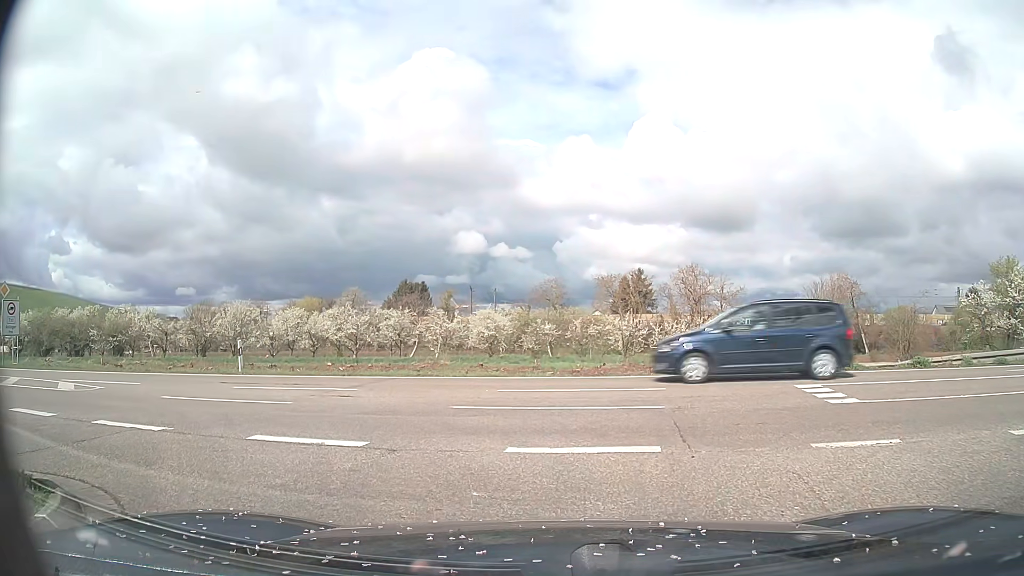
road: primary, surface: asphalt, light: Day
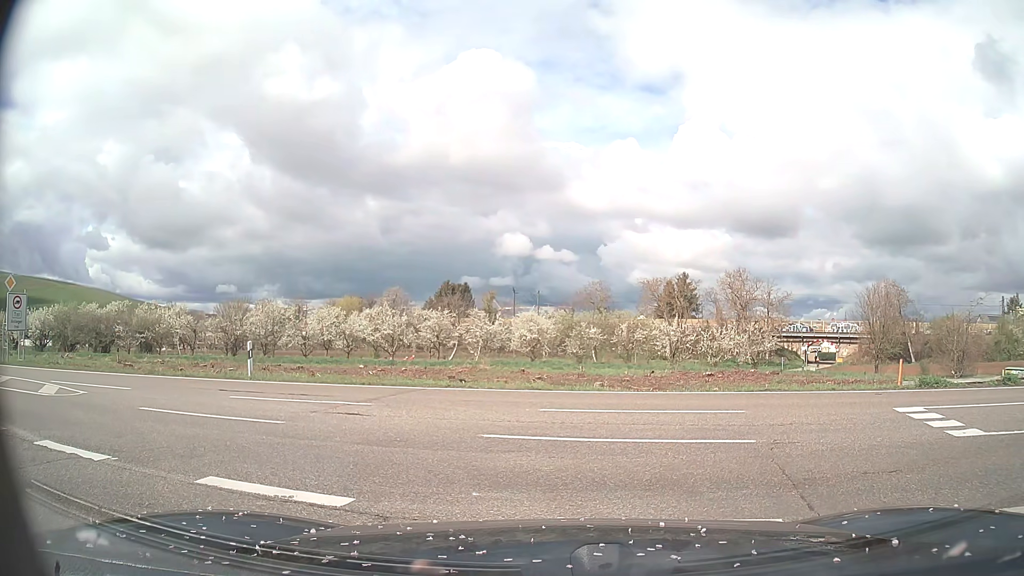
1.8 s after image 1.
(-0.1, +2.1) m; -4°
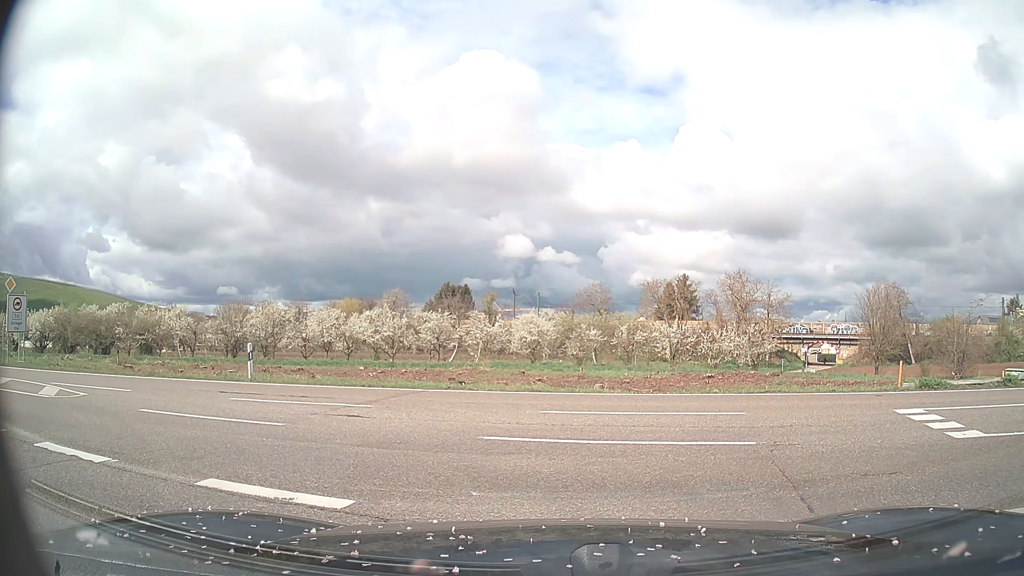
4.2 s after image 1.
(0.0, +0.1) m; 0°
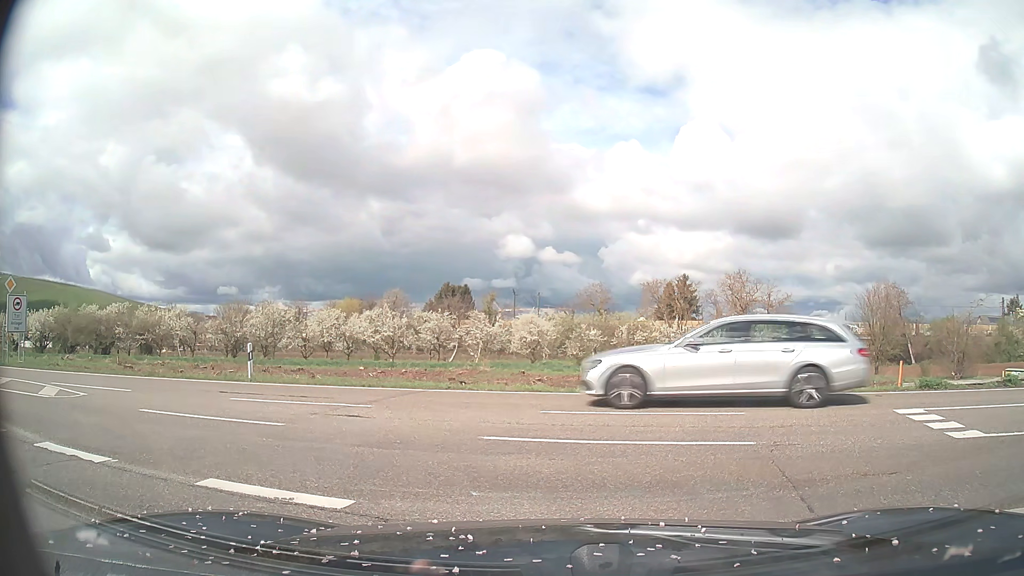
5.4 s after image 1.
(0.0, 0.0) m; 0°
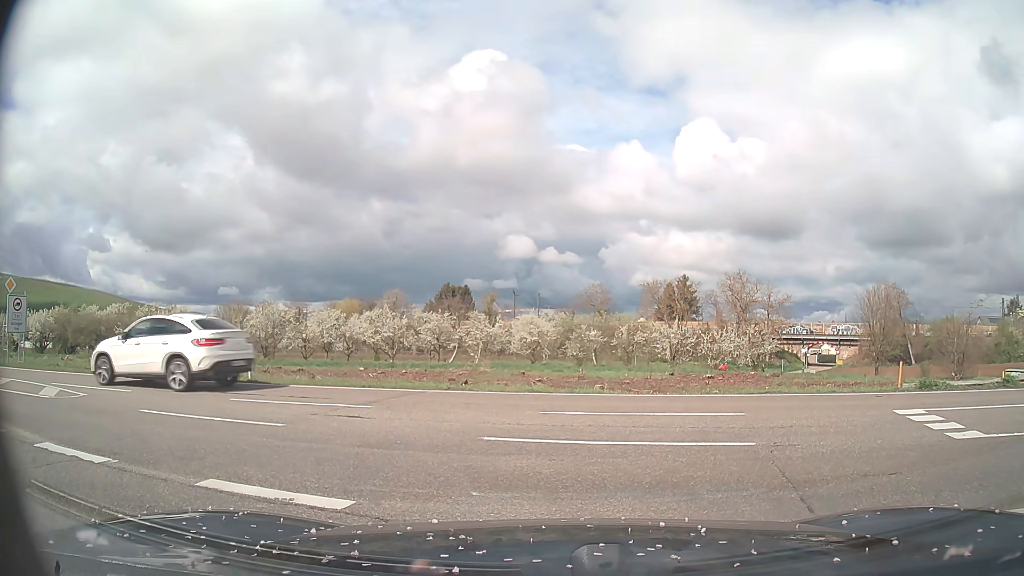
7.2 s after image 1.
(0.0, 0.0) m; 0°
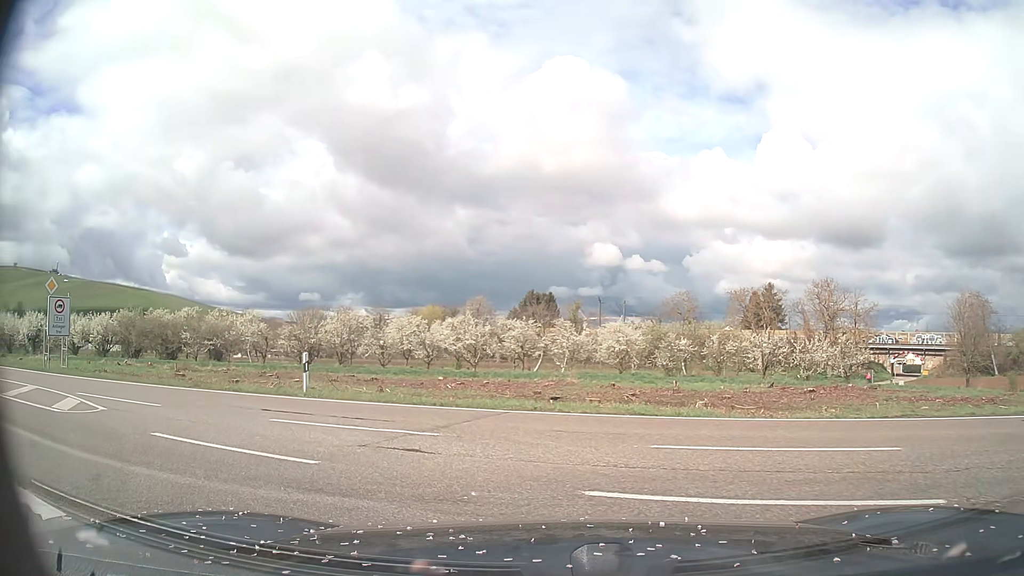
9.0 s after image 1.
(-0.2, +2.6) m; -8°
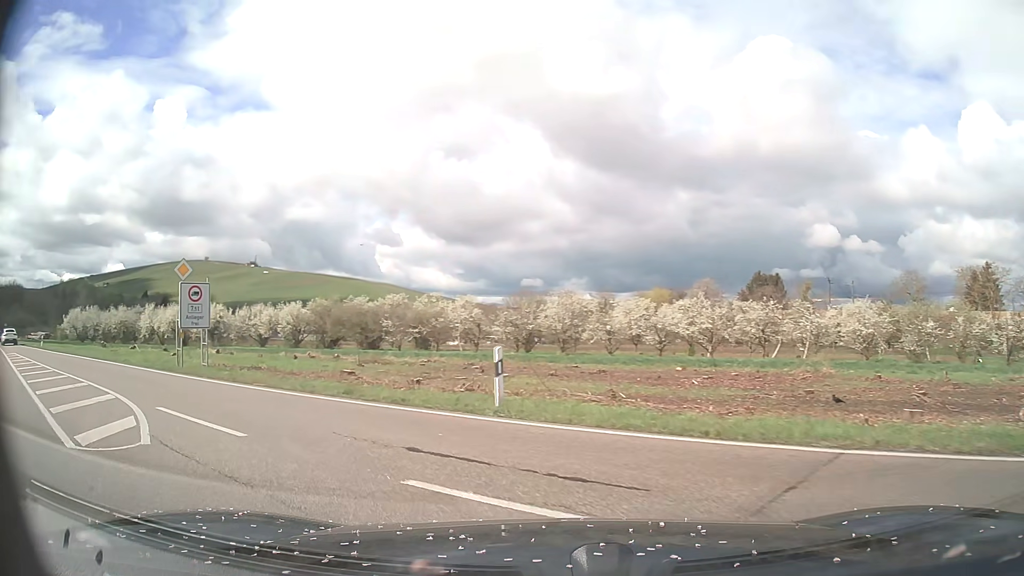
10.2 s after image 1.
(-0.8, +5.6) m; -18°
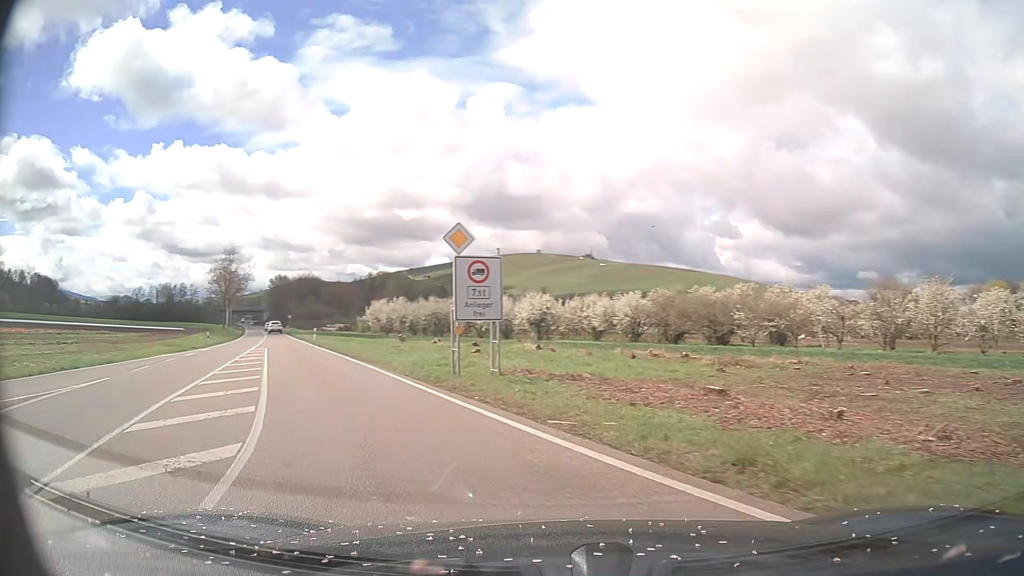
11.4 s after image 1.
(-1.9, +7.5) m; -28°
